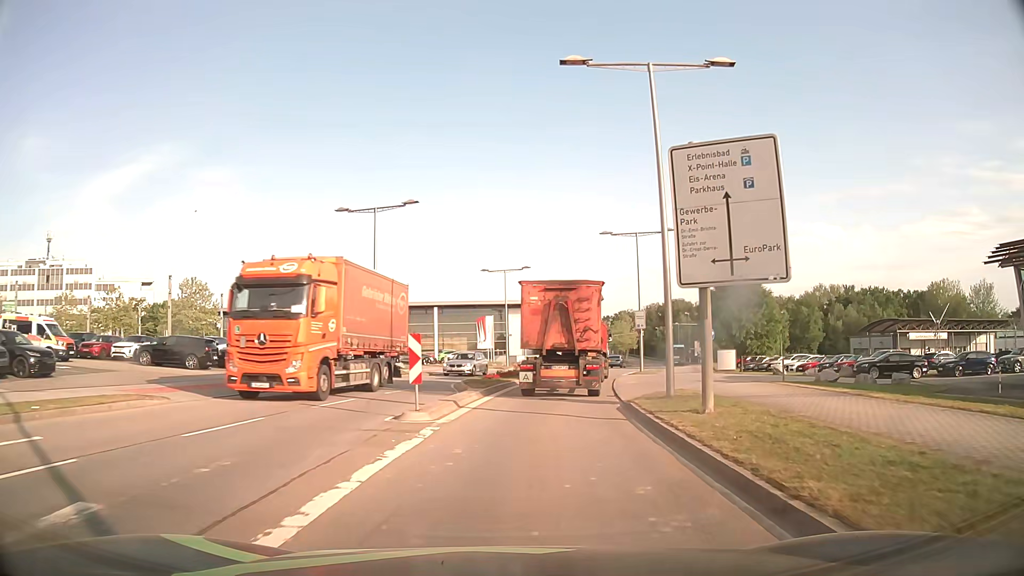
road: secondary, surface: asphalt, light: Day
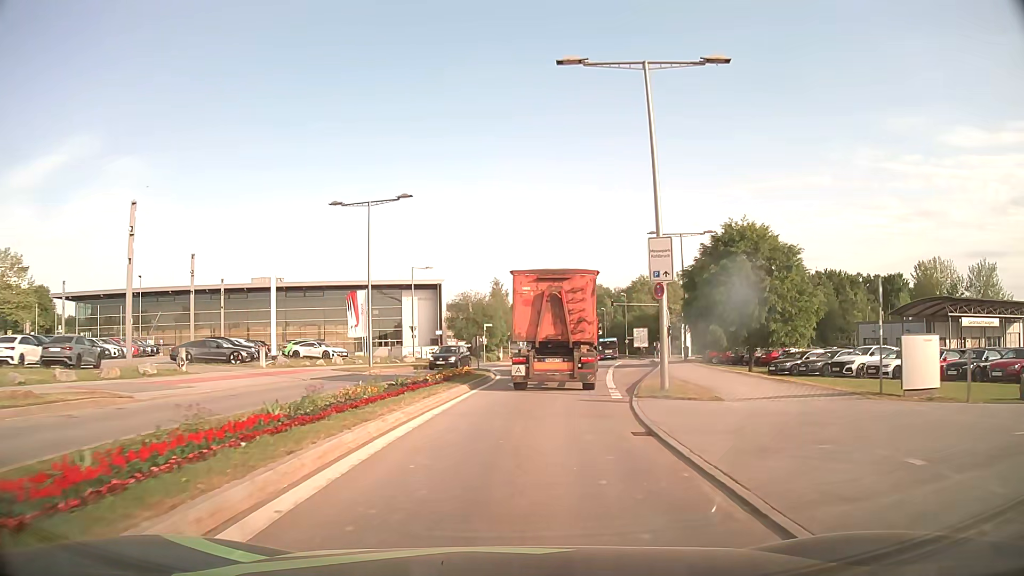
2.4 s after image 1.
(+2.1, +26.5) m; +8°
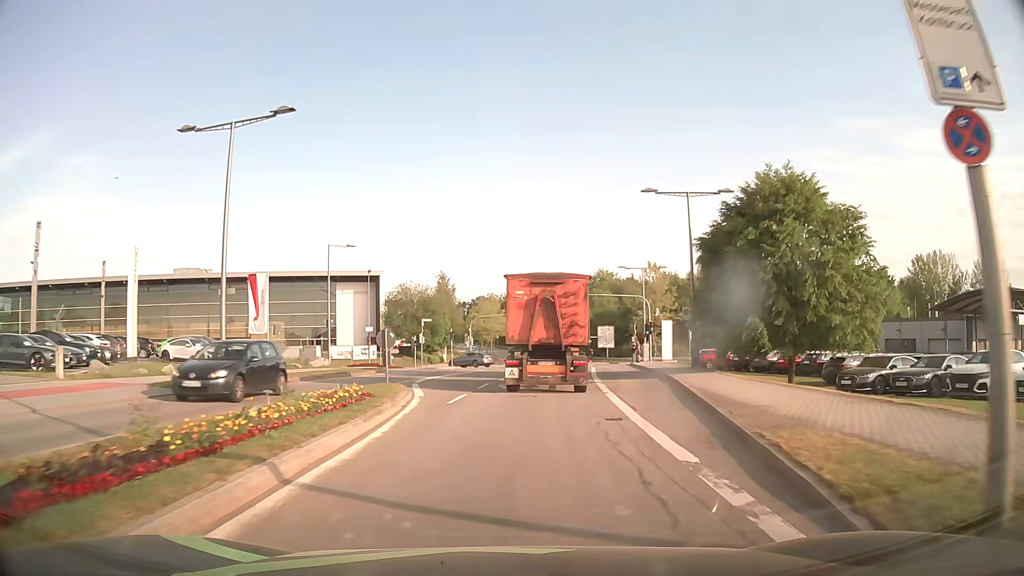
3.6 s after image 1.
(+0.5, +13.9) m; +4°
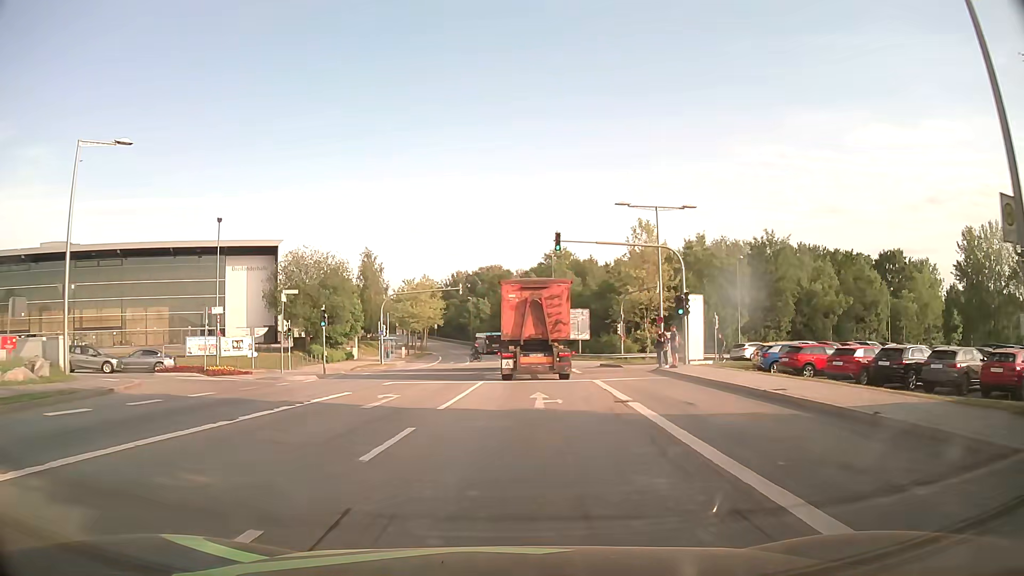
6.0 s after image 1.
(+1.4, +26.6) m; +5°
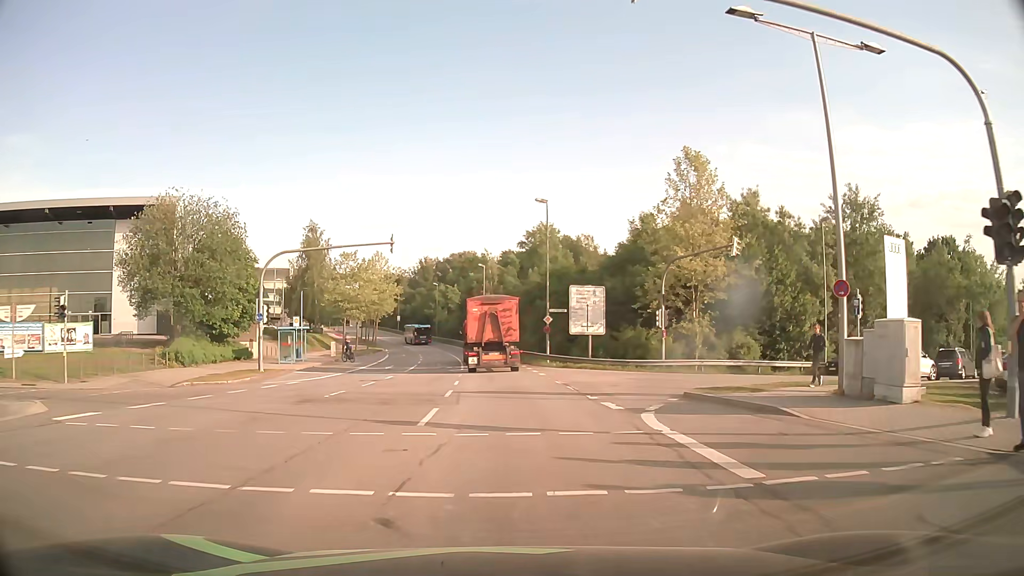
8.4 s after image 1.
(+0.6, +23.5) m; +2°
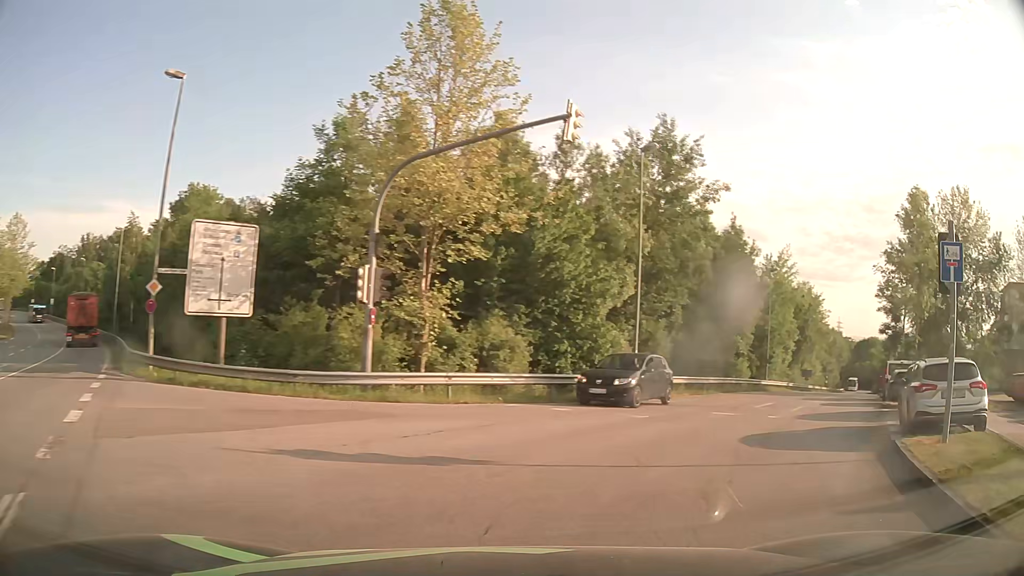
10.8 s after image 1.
(+2.4, +18.6) m; +29°
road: residential
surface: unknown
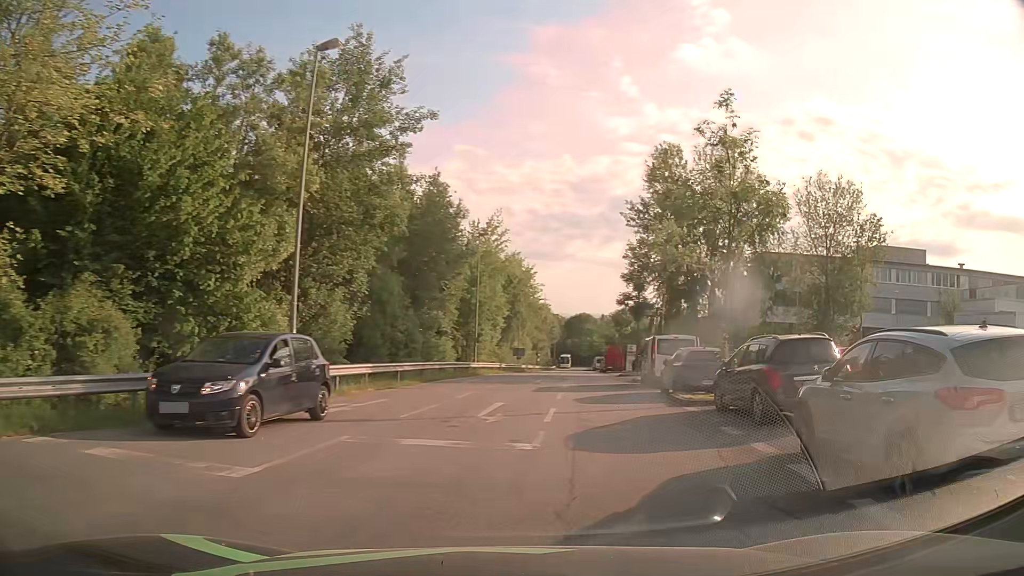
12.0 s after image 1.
(+1.9, +8.4) m; +25°
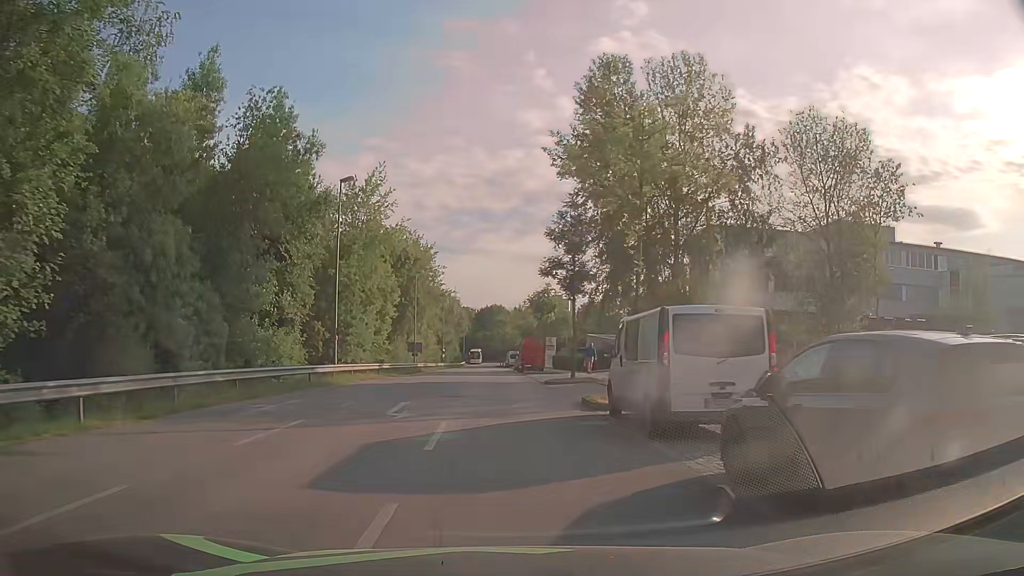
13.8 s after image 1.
(+1.7, +15.7) m; +7°
